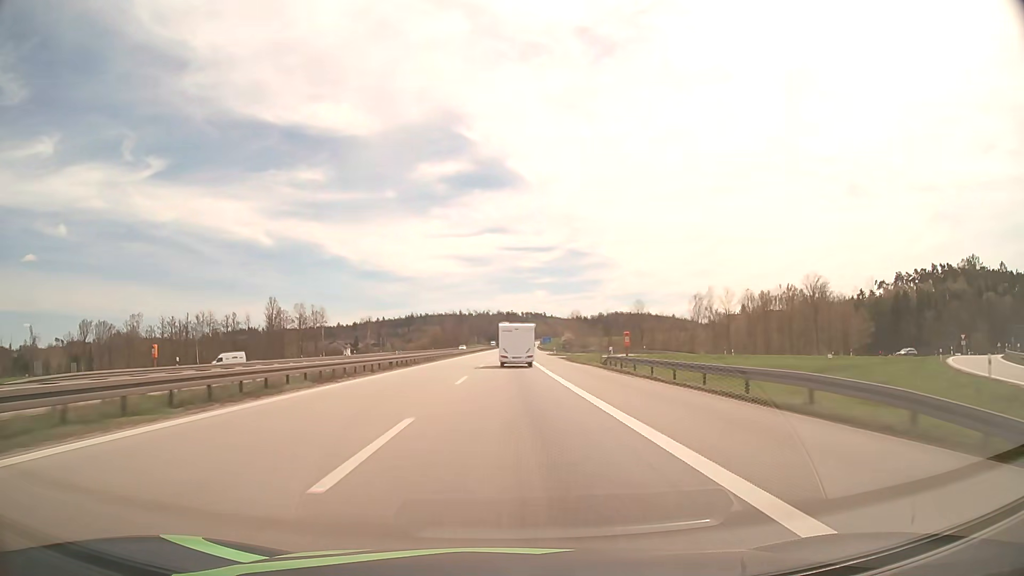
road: motorway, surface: asphalt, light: Day
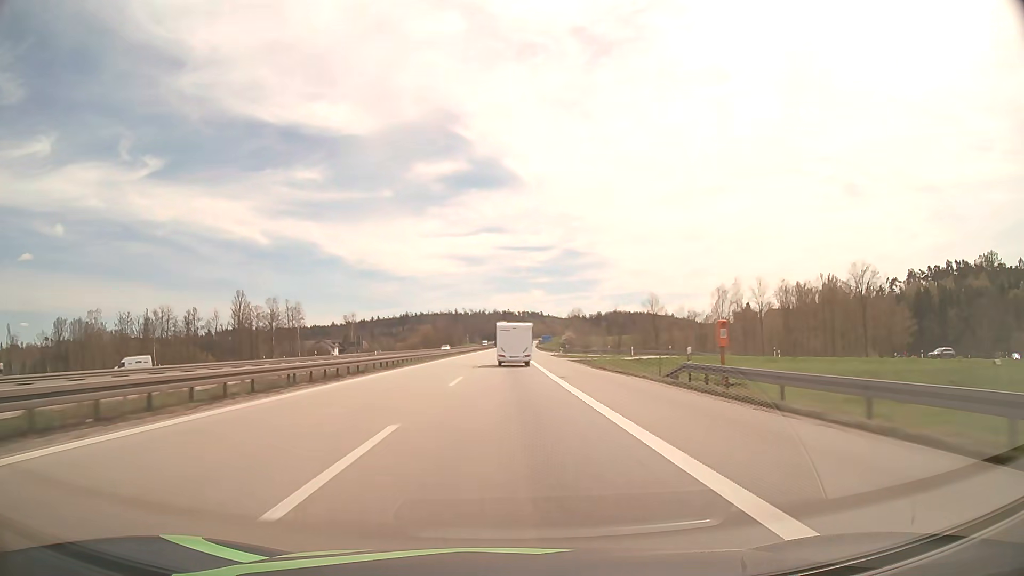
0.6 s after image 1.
(+0.1, +18.7) m; 0°
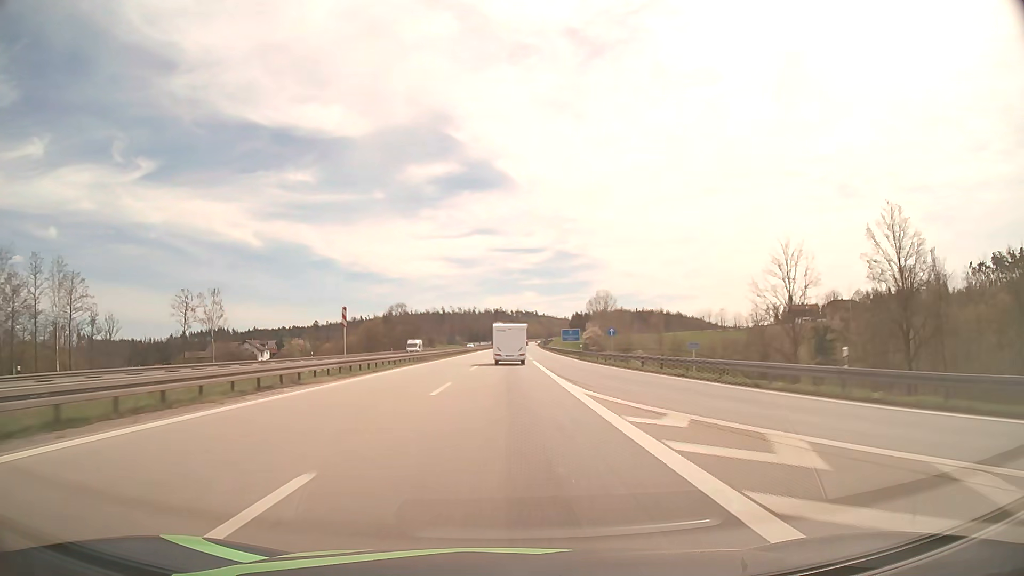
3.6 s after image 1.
(+0.7, +93.1) m; +1°
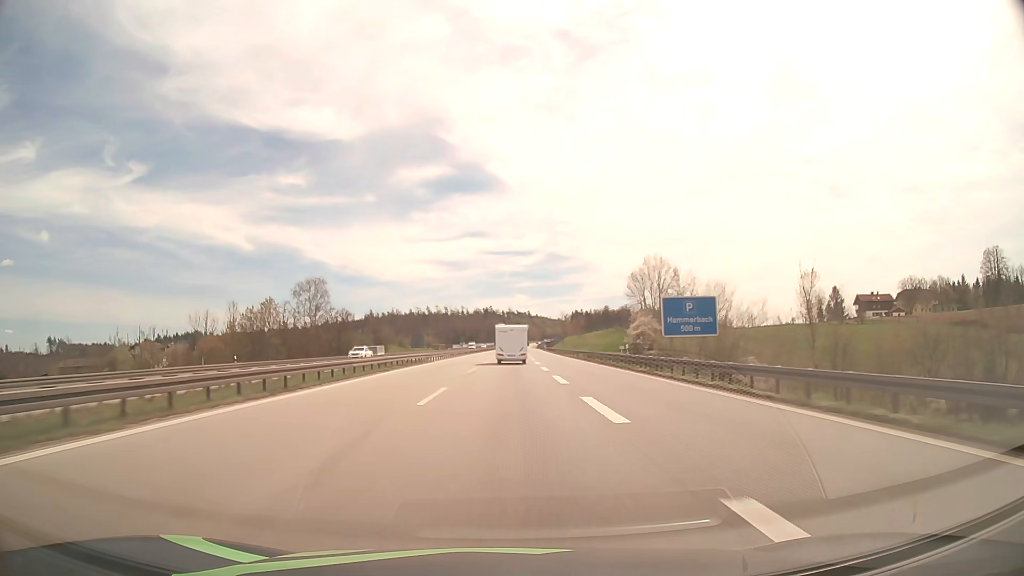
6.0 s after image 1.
(+0.5, +73.9) m; +1°
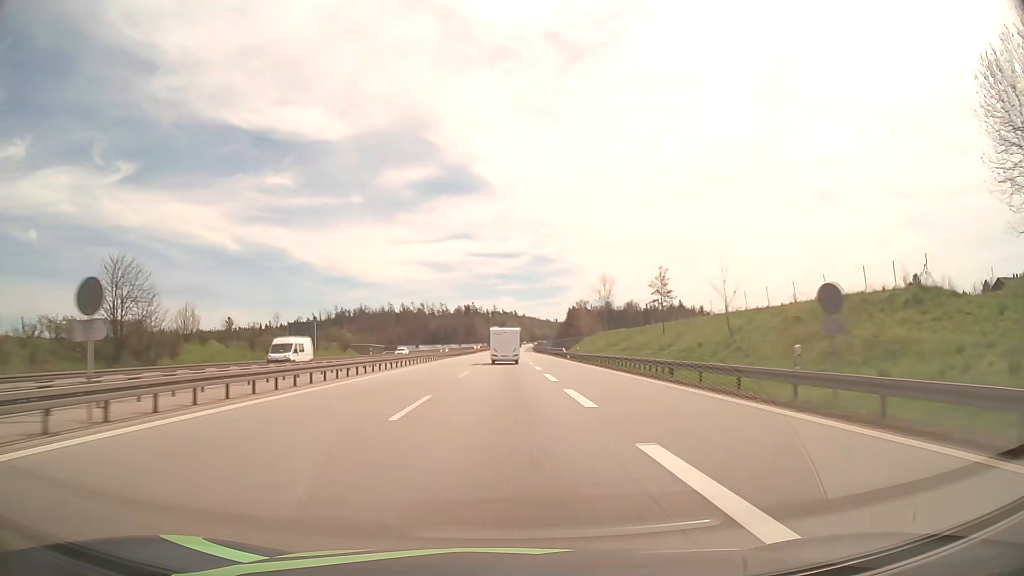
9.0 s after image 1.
(+1.0, +91.9) m; +1°
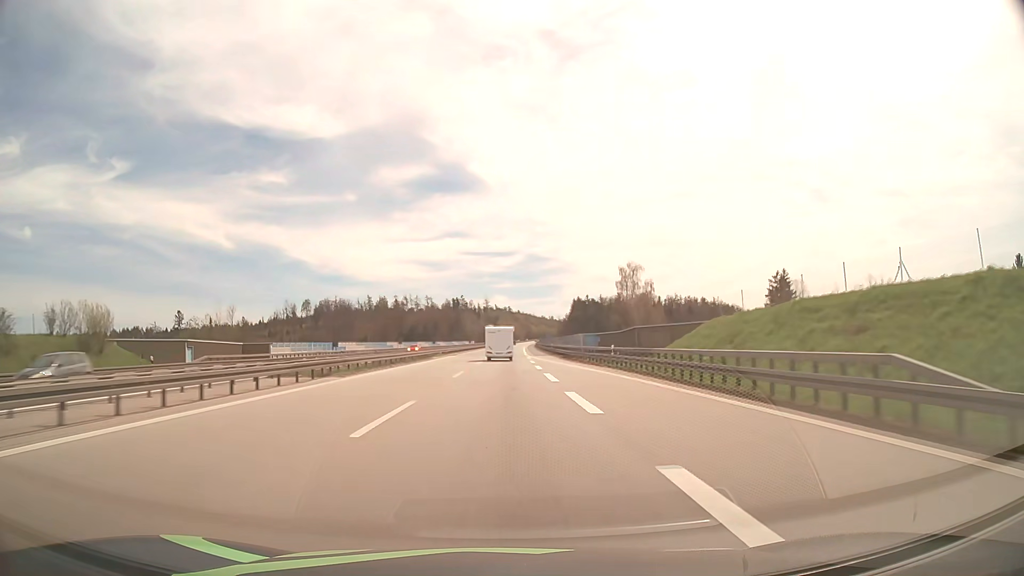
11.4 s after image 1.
(+0.4, +73.4) m; +1°
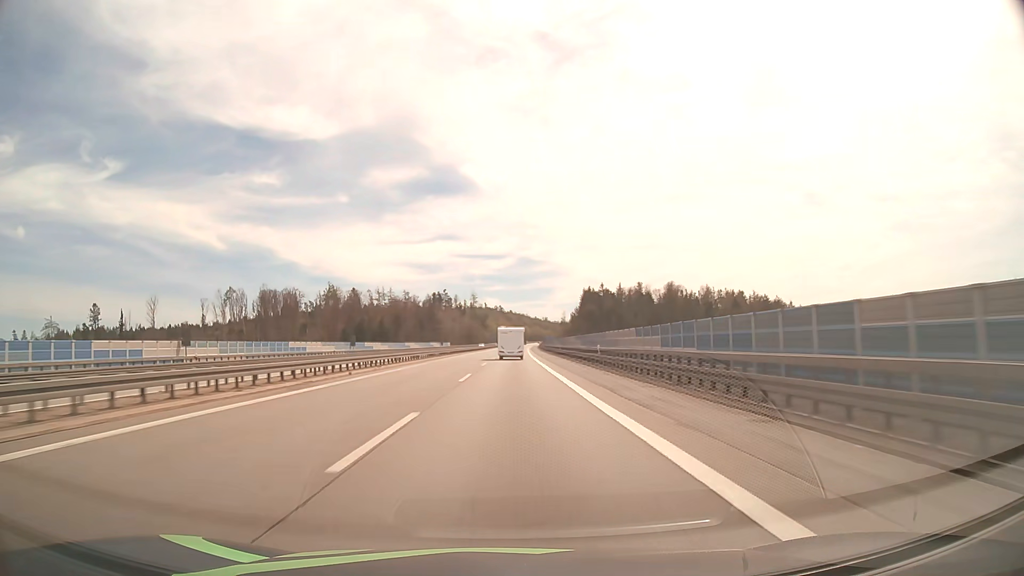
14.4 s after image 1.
(+0.6, +91.6) m; +1°
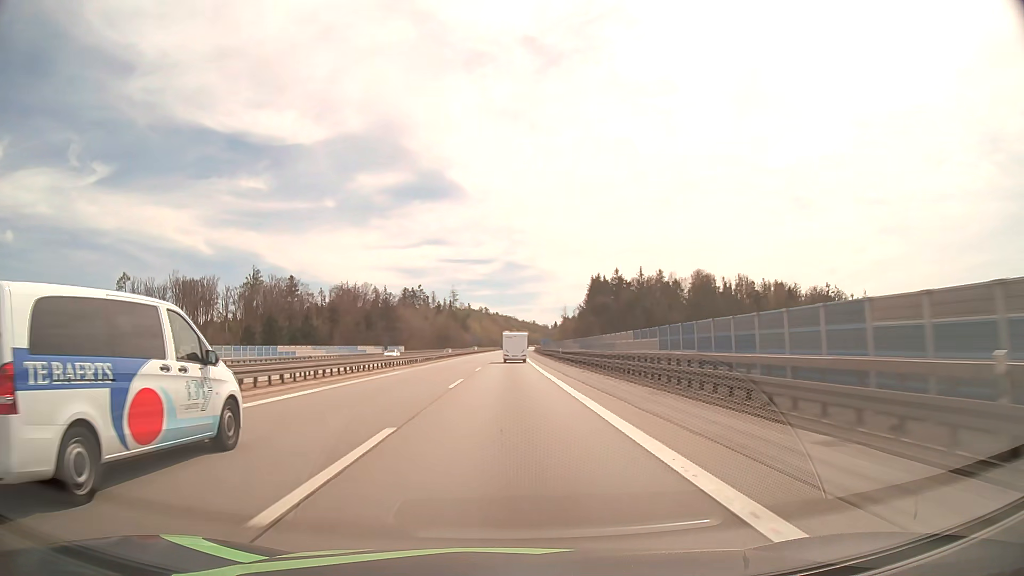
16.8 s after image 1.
(+0.9, +72.9) m; +1°
(0, +10) (0, +20) (0, +30) (0, +40) (0, +50) (0, +60) (0, +70) (0, +80) (0, +90) (+1, +100) m
